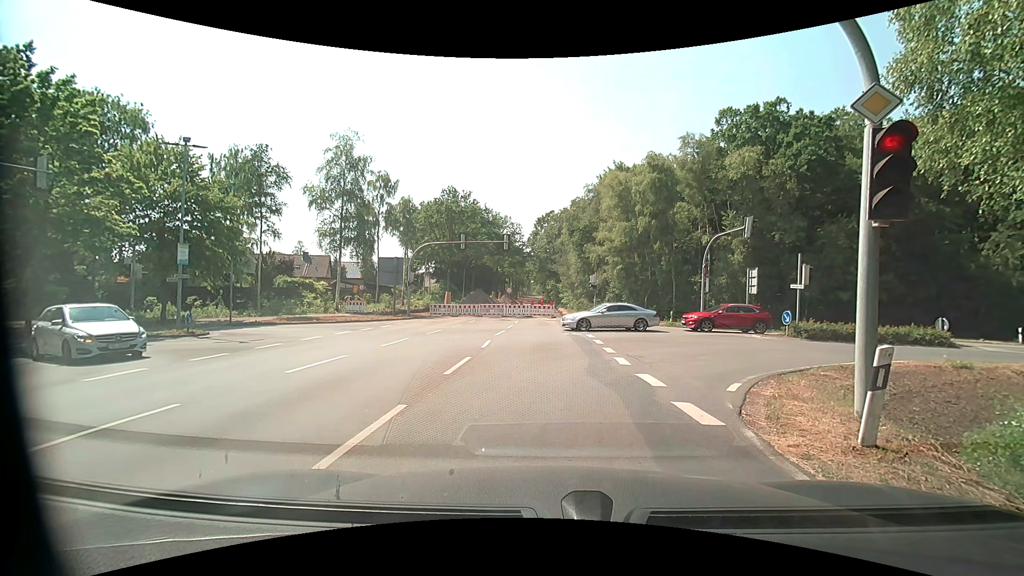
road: unclassified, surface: asphalt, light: Day
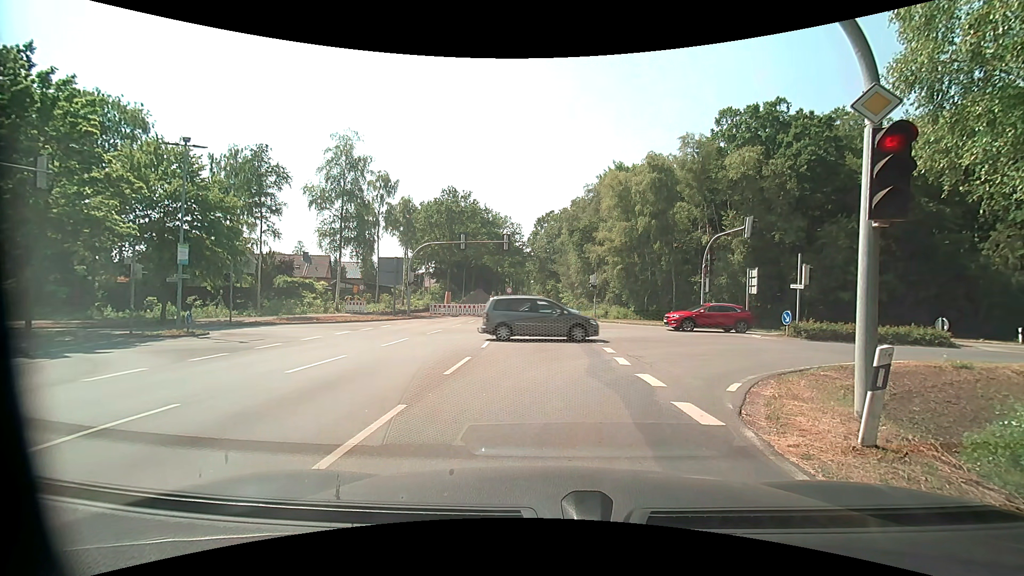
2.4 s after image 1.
(0.0, 0.0) m; 0°
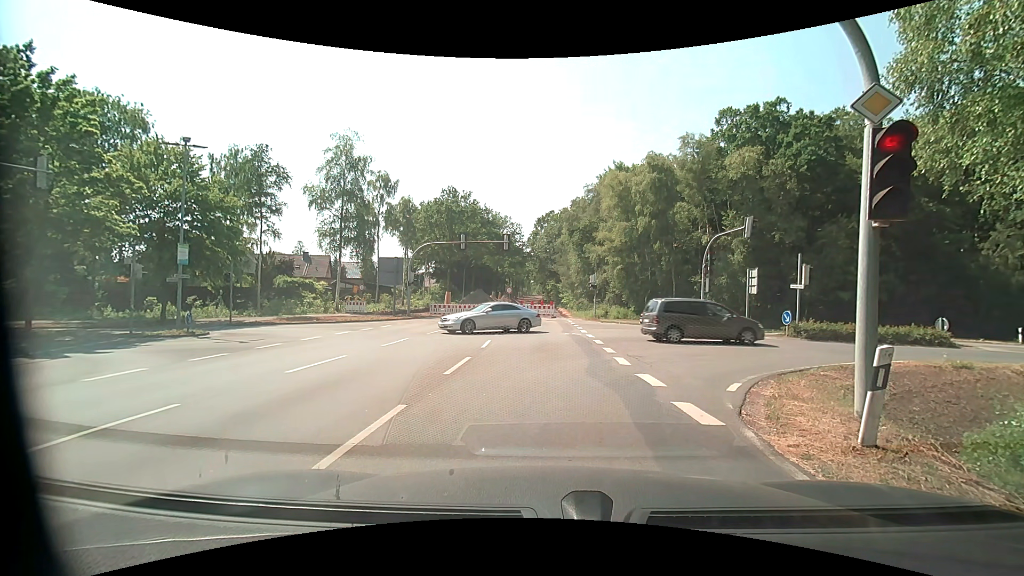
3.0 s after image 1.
(0.0, 0.0) m; 0°
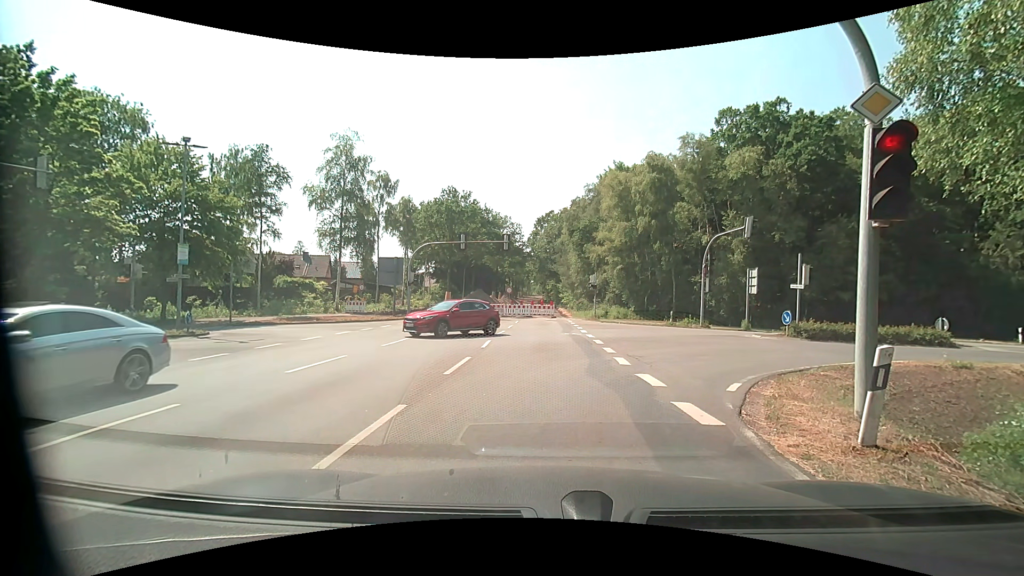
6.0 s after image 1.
(0.0, 0.0) m; 0°
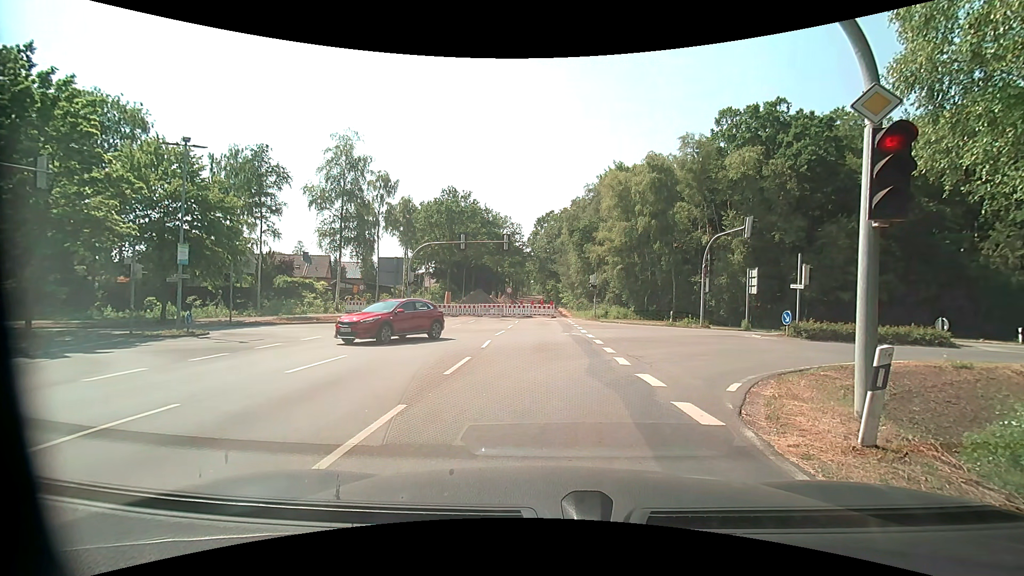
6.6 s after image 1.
(0.0, 0.0) m; 0°
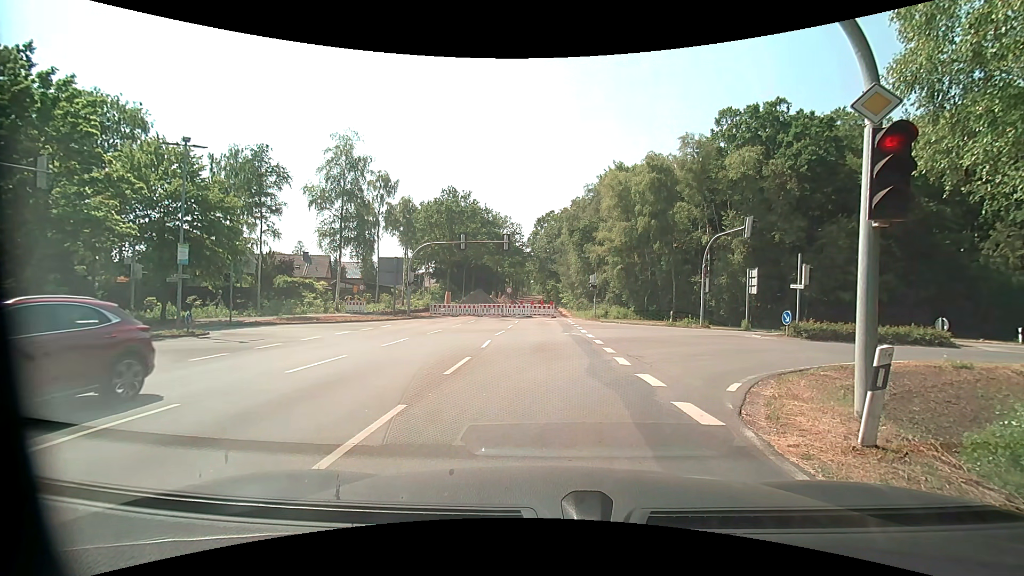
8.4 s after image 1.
(0.0, 0.0) m; 0°
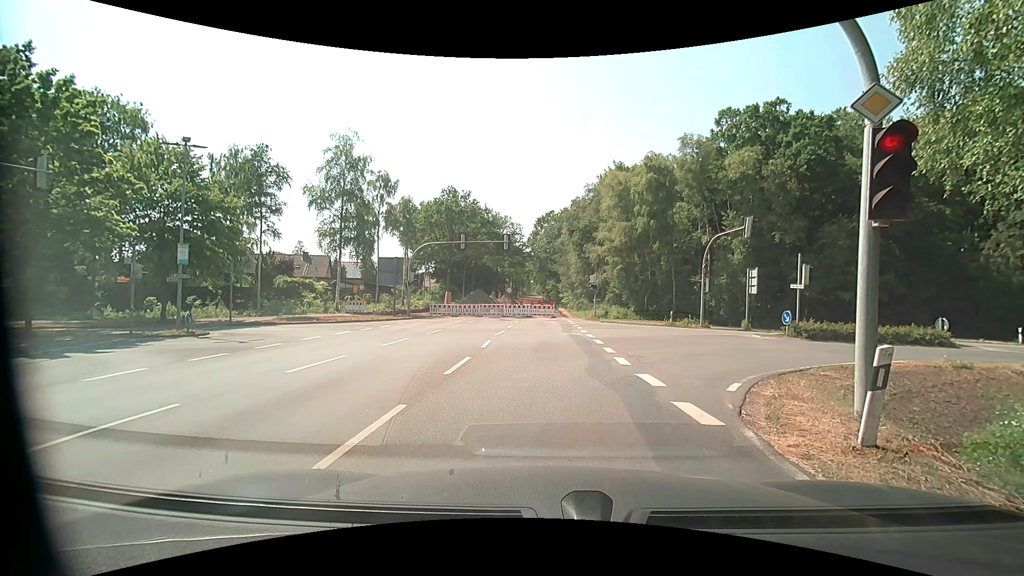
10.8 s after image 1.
(0.0, 0.0) m; 0°
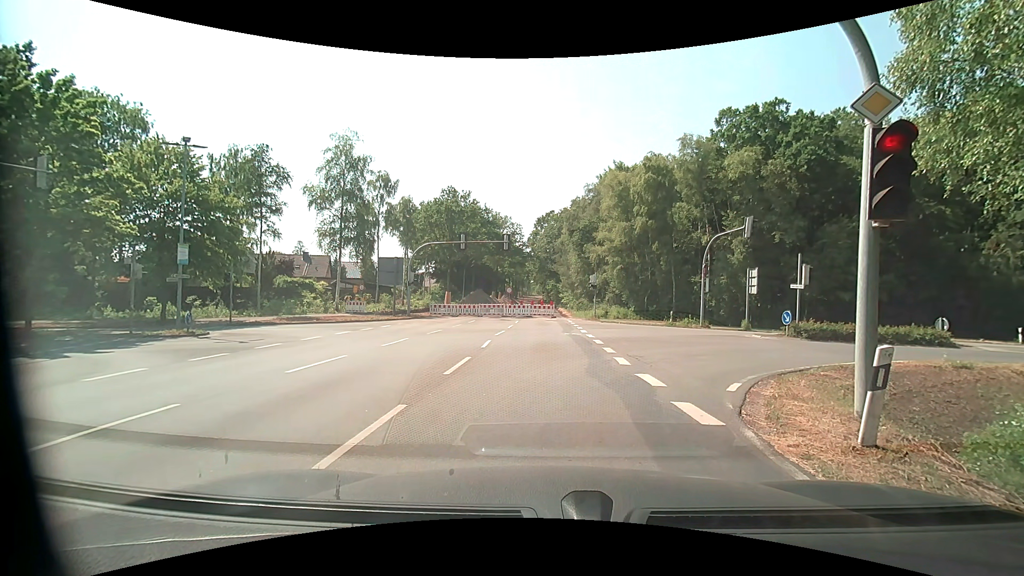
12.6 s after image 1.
(0.0, 0.0) m; 0°
